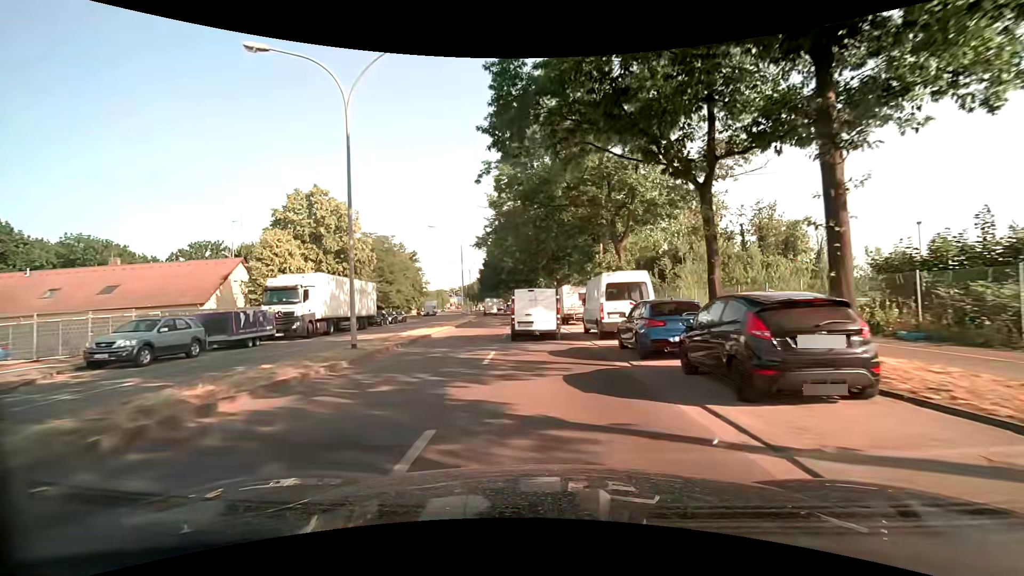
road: secondary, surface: asphalt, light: Day
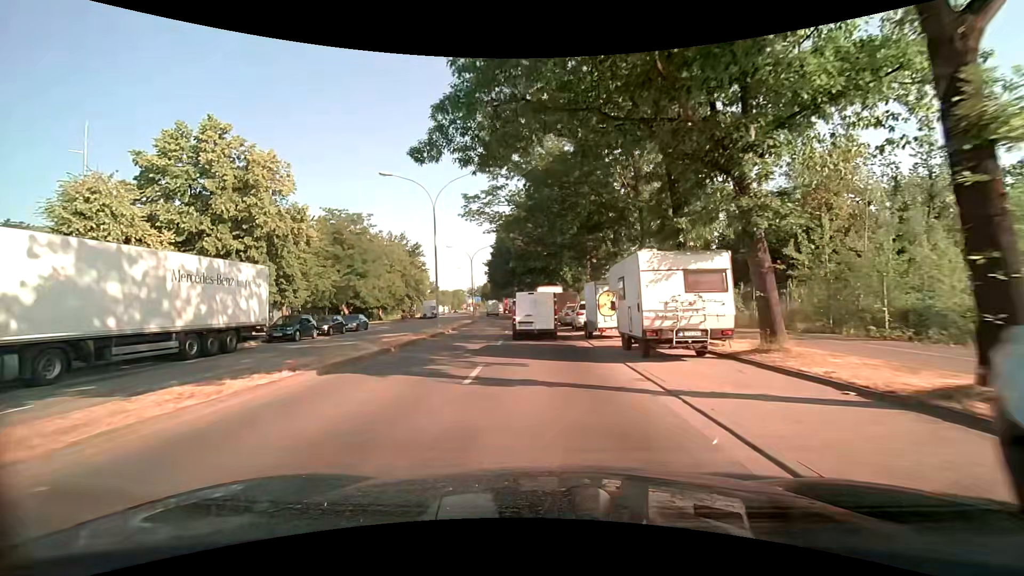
(-0.3, +20.9) m; -2°
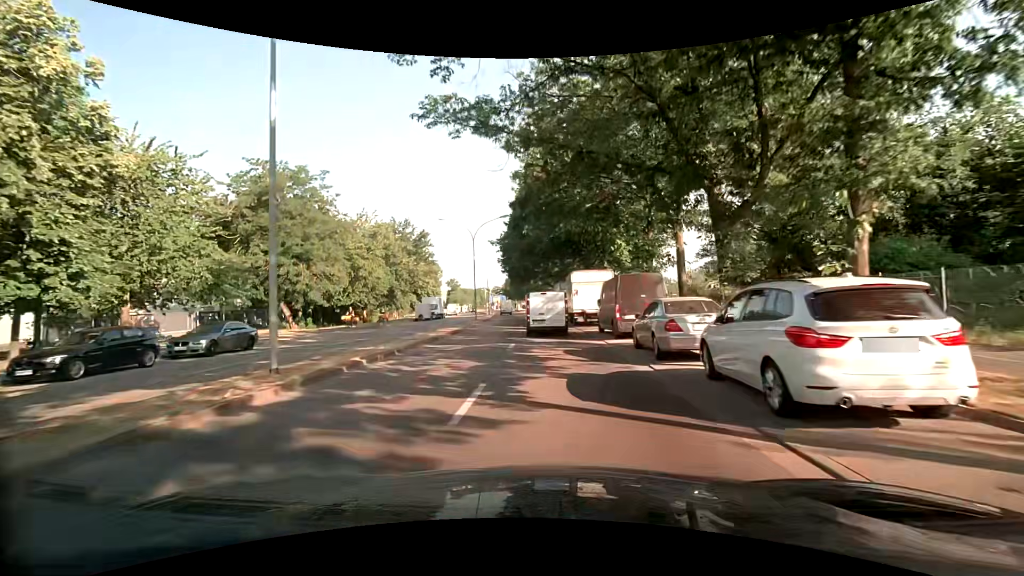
(-0.7, +21.1) m; -3°
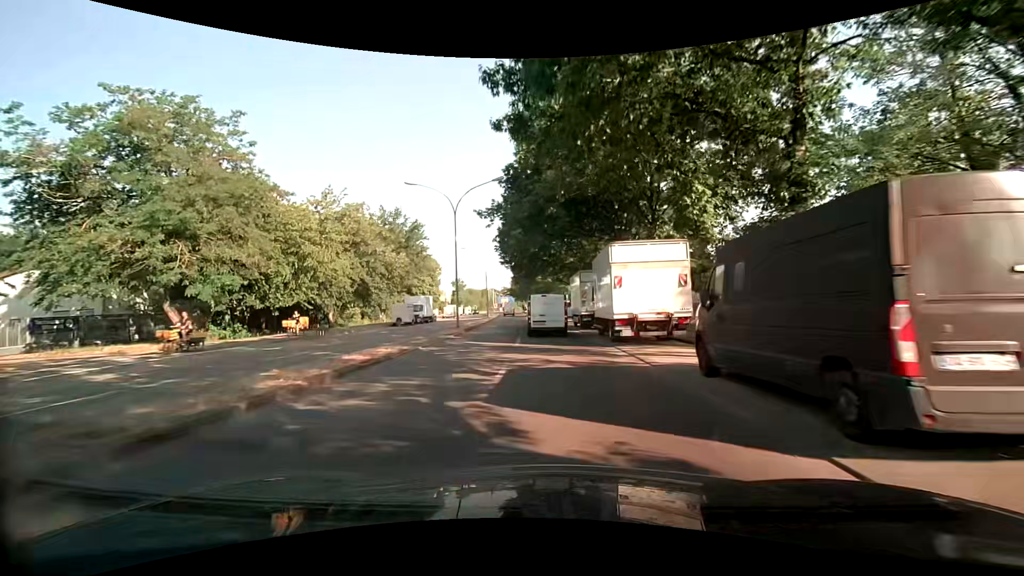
(-0.2, +14.3) m; -1°
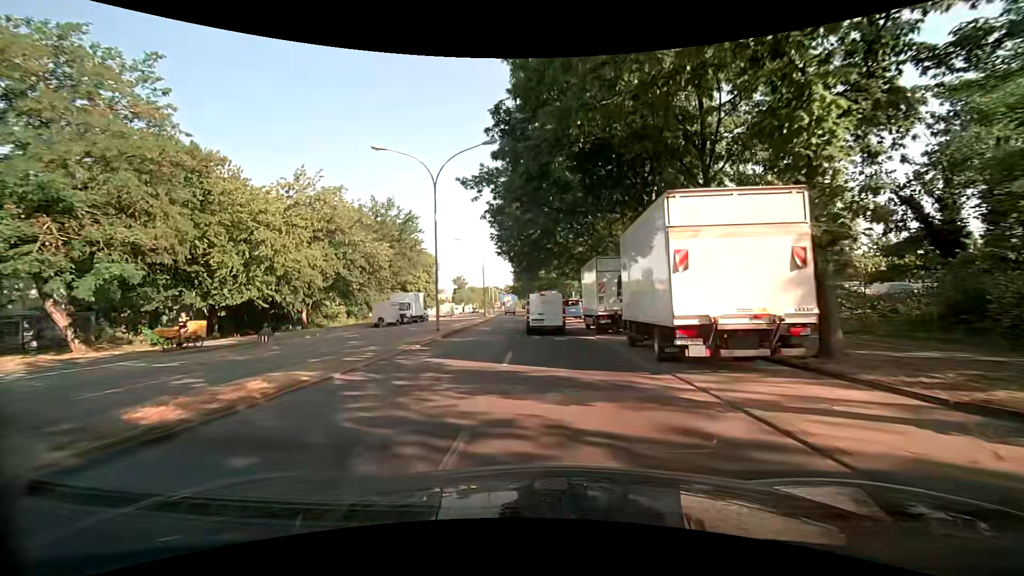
(-0.1, +7.2) m; 0°
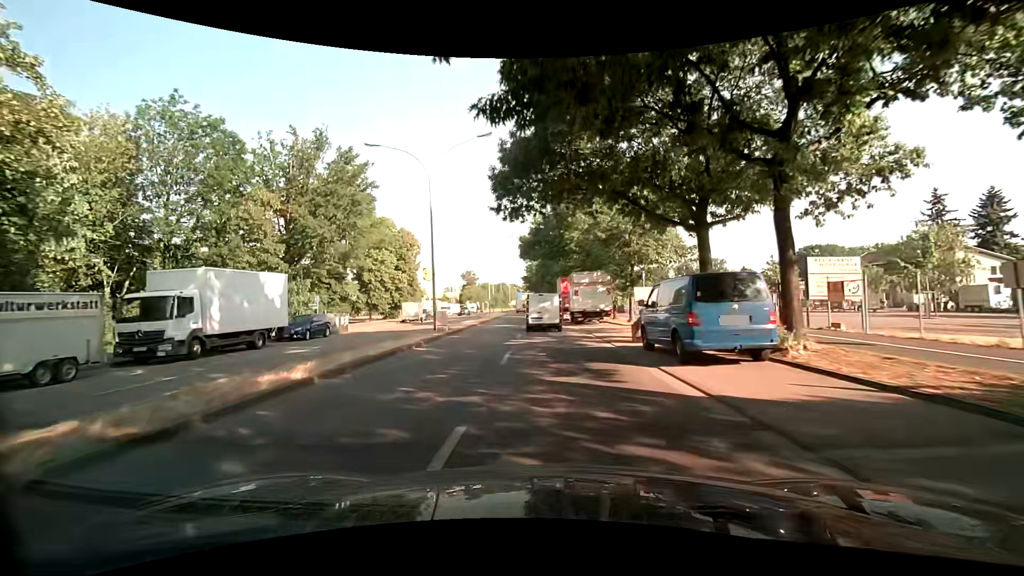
(-1.2, +35.9) m; -3°
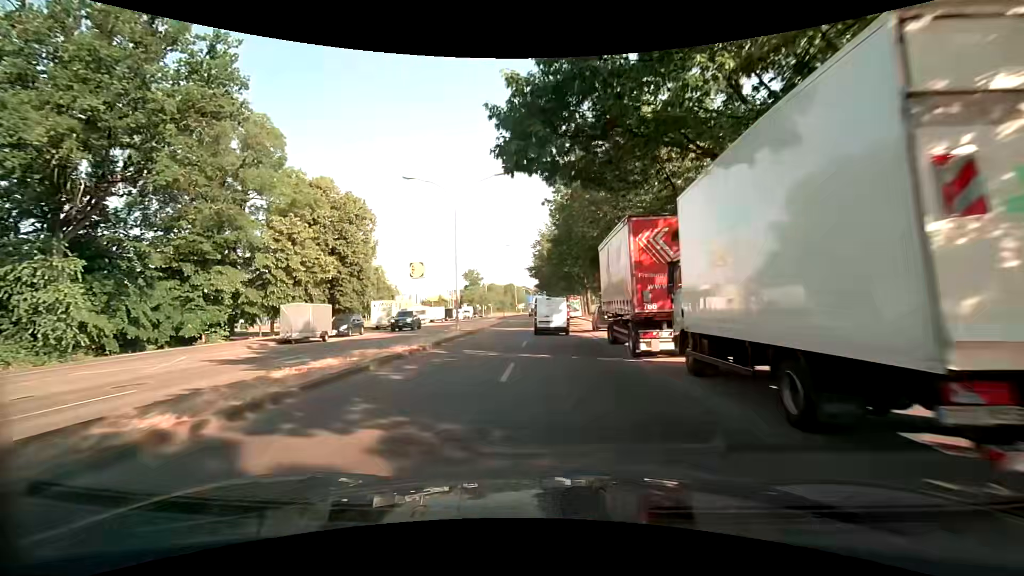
(-0.7, +29.4) m; -2°
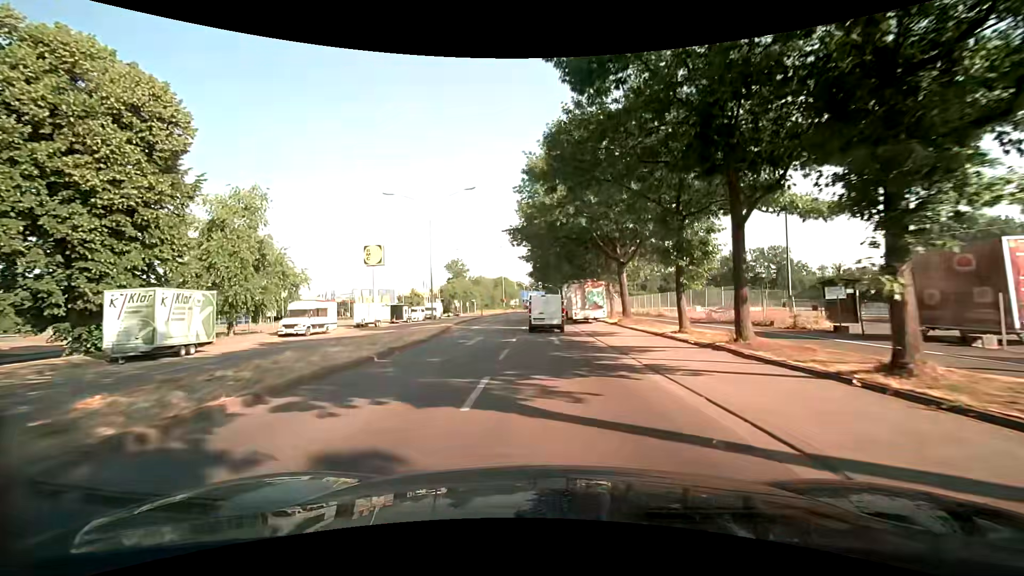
(+0.2, +30.0) m; +1°
(0, +10) (0, +20) (-1, +30) (-1, +40) (-1, +50) (-1, +60) (-1, +70) (-1, +80) (-1, +90) (-1, +100) m
